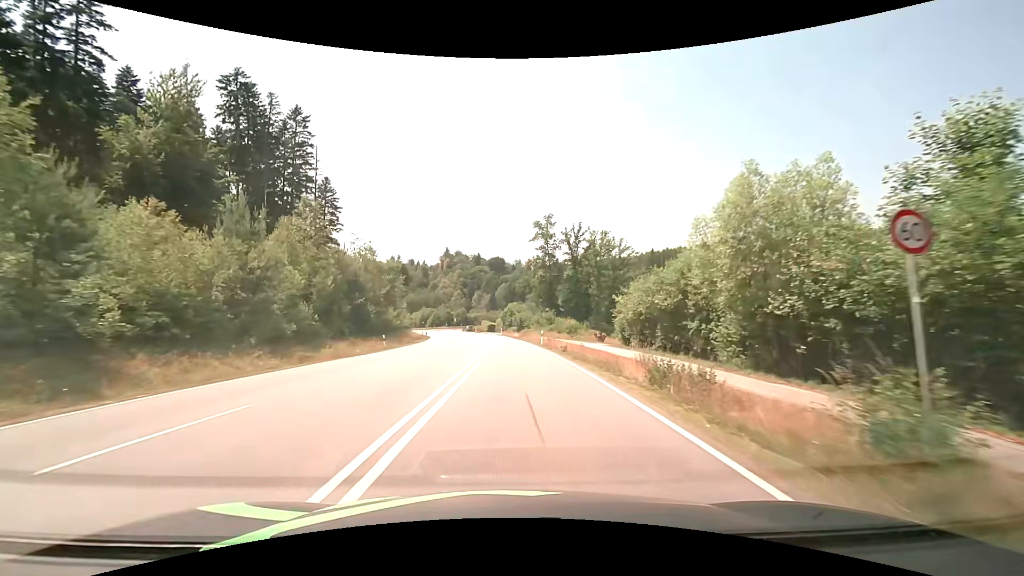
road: secondary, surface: asphalt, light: Day
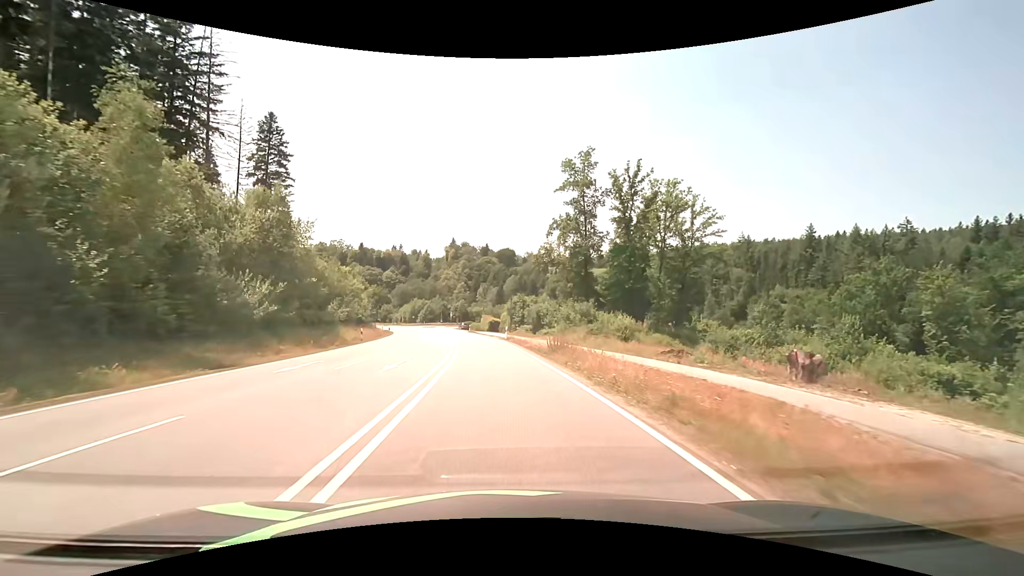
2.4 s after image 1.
(-0.1, +37.1) m; -1°
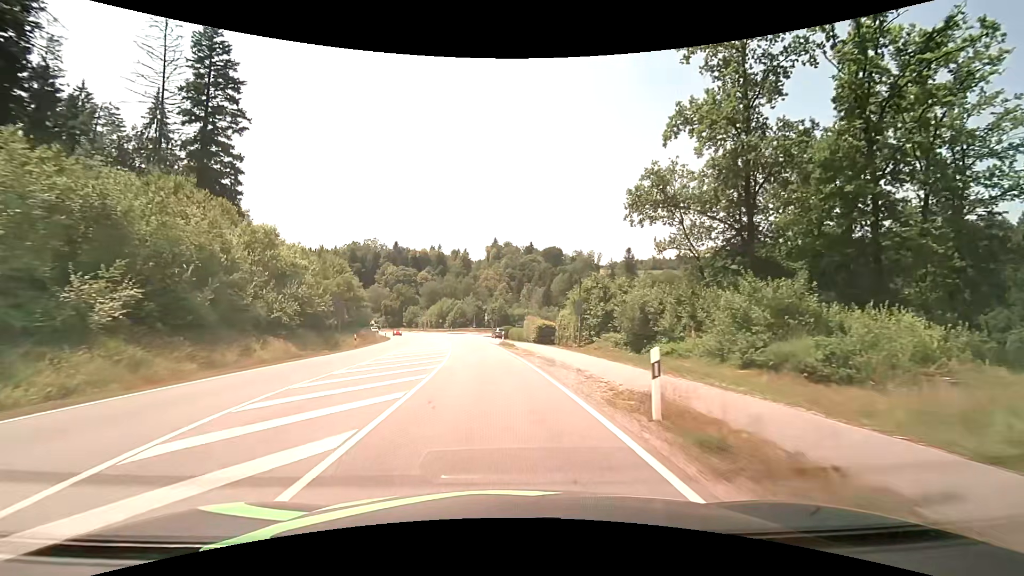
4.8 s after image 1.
(-1.4, +34.5) m; -5°
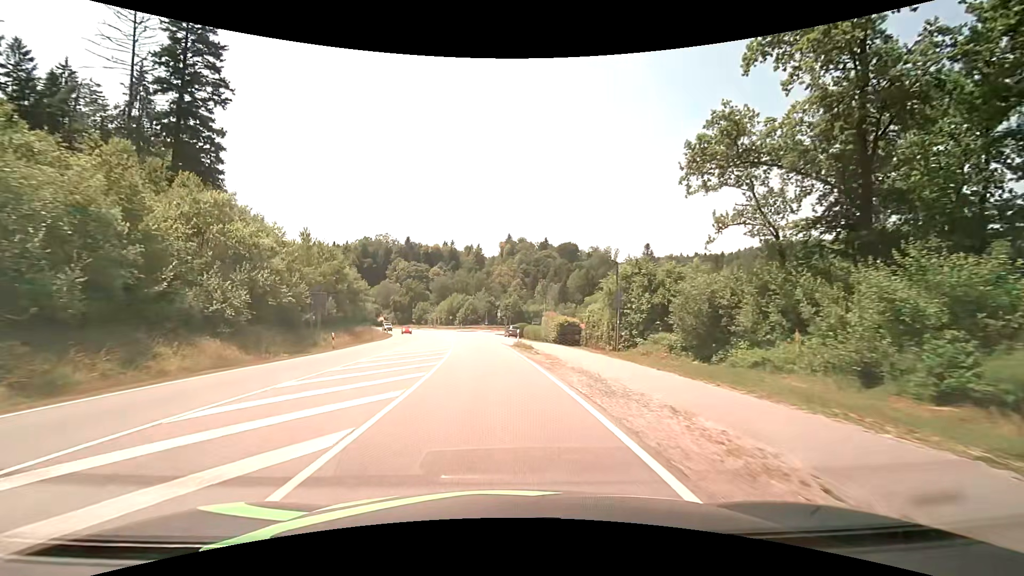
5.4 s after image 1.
(-0.1, +8.4) m; -2°
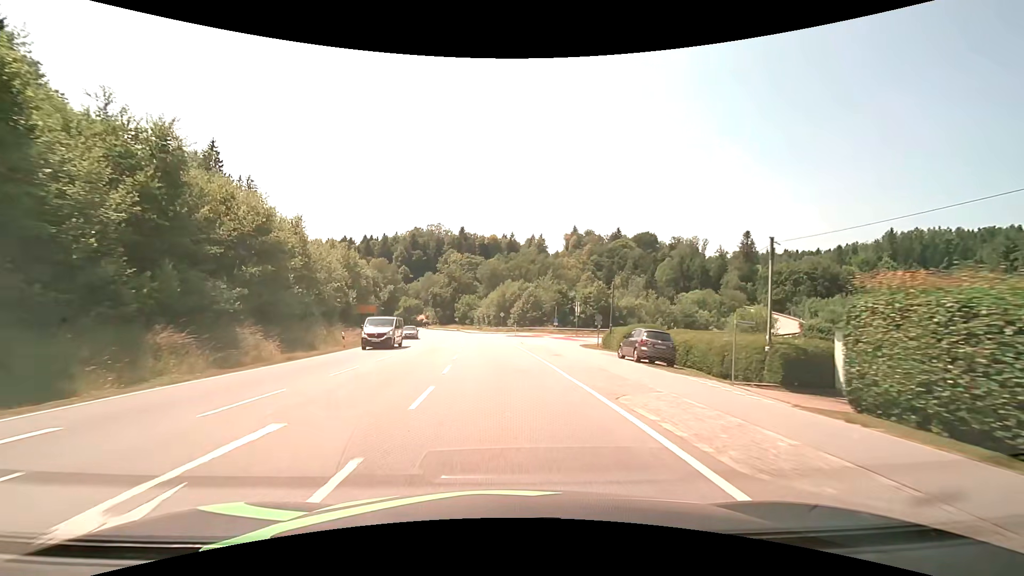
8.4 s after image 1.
(-2.6, +41.0) m; -7°
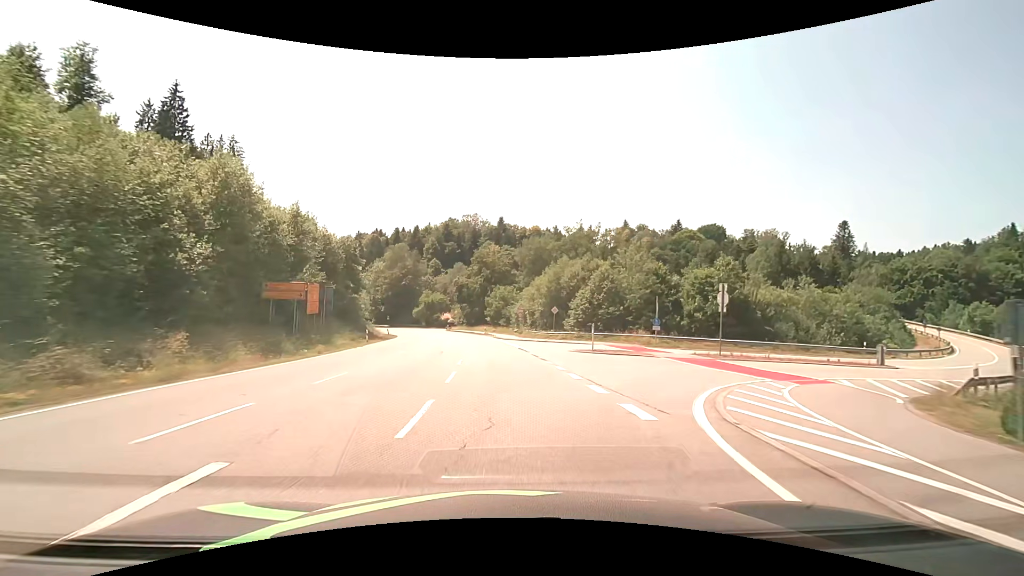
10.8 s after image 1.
(-1.5, +32.3) m; -4°
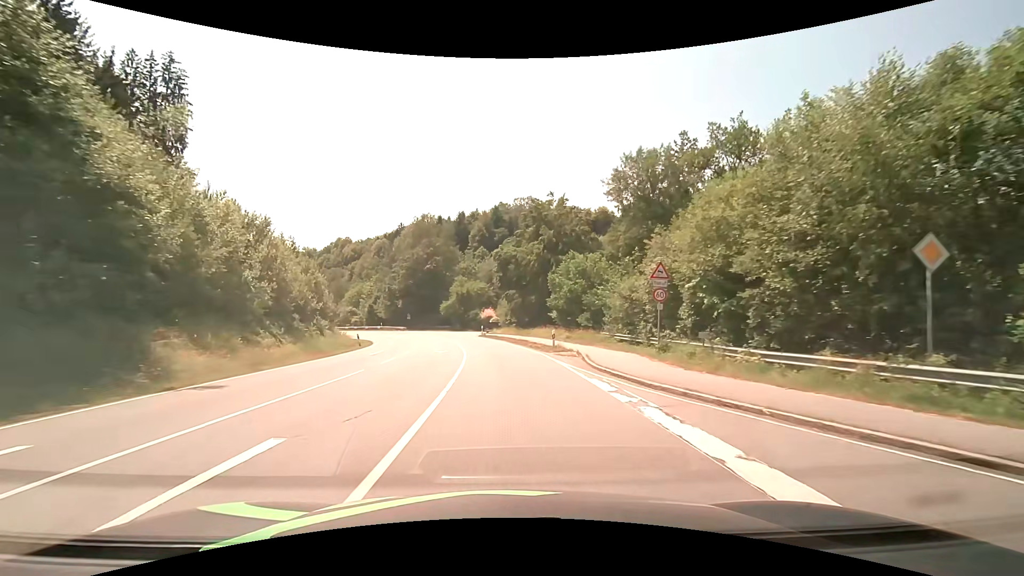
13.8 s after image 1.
(-2.4, +40.5) m; -7°
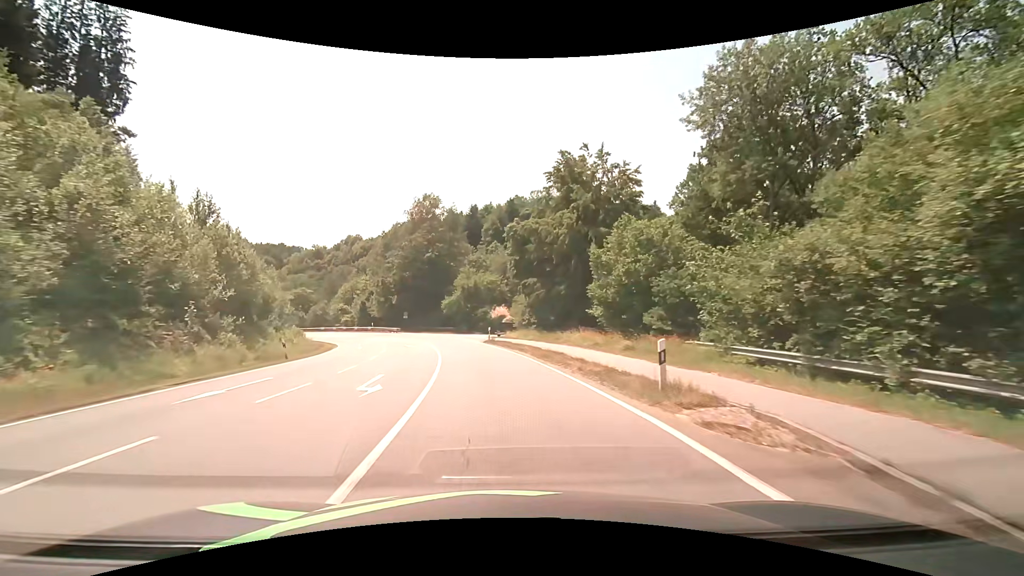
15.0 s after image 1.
(-0.2, +15.9) m; -2°
(0, +10) (-1, +20) (-2, +30) (-5, +40) (-8, +49) (-12, +58) (-17, +67) (-22, +75) (-29, +83) (-36, +89) m
